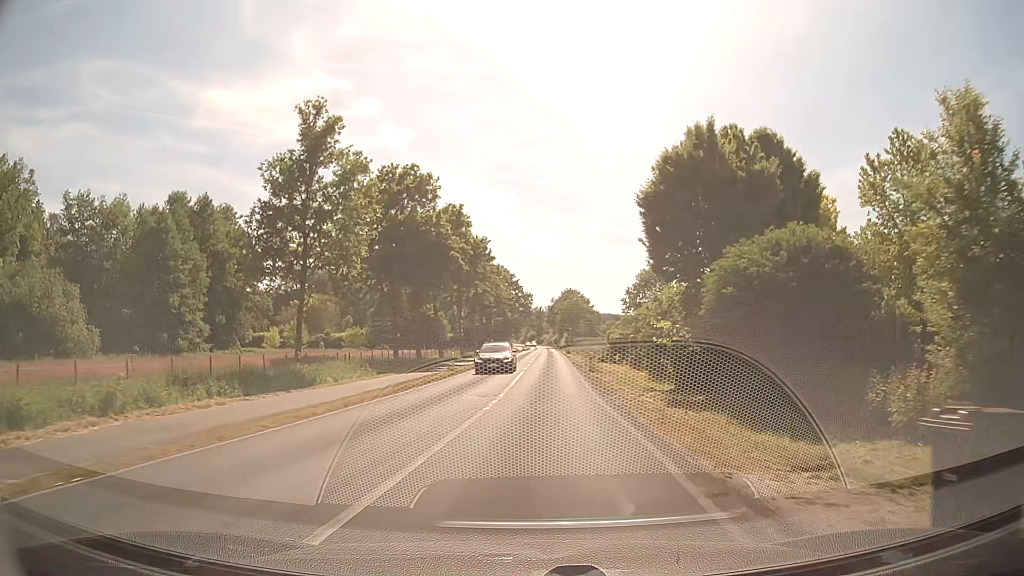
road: secondary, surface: asphalt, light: Day
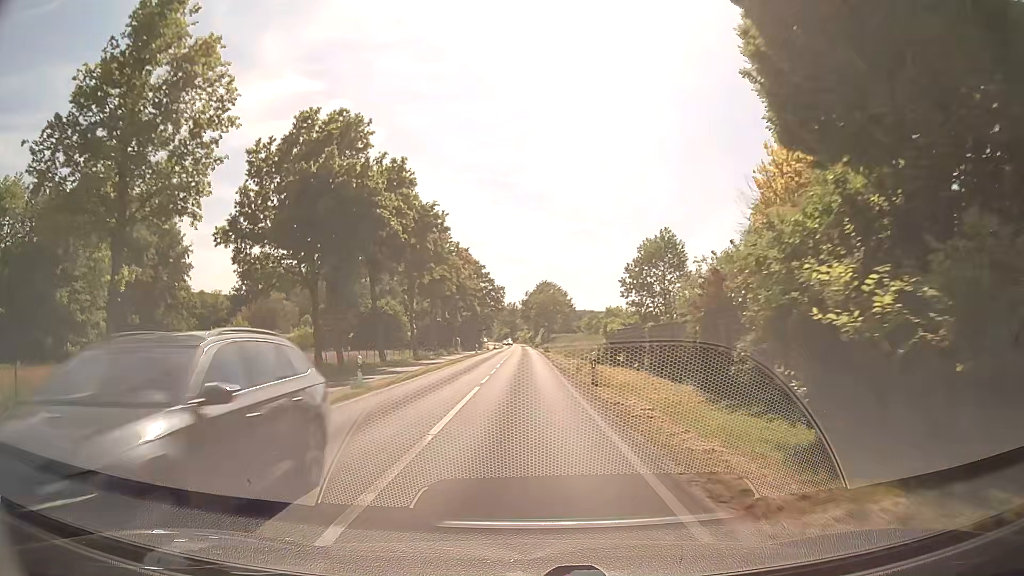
(+0.5, +14.6) m; +2°
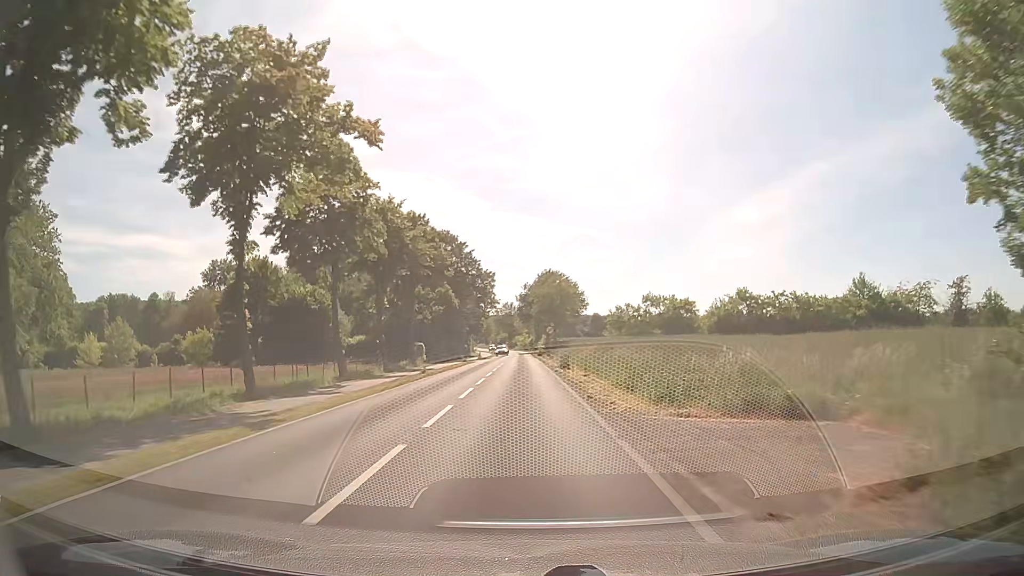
(+0.1, +35.4) m; 0°
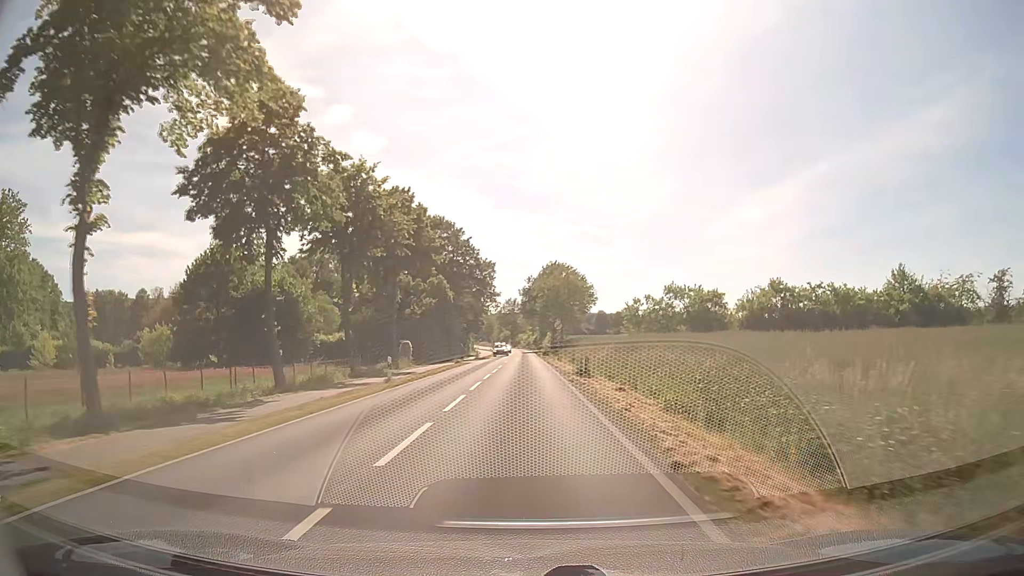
(0.0, +9.8) m; 0°
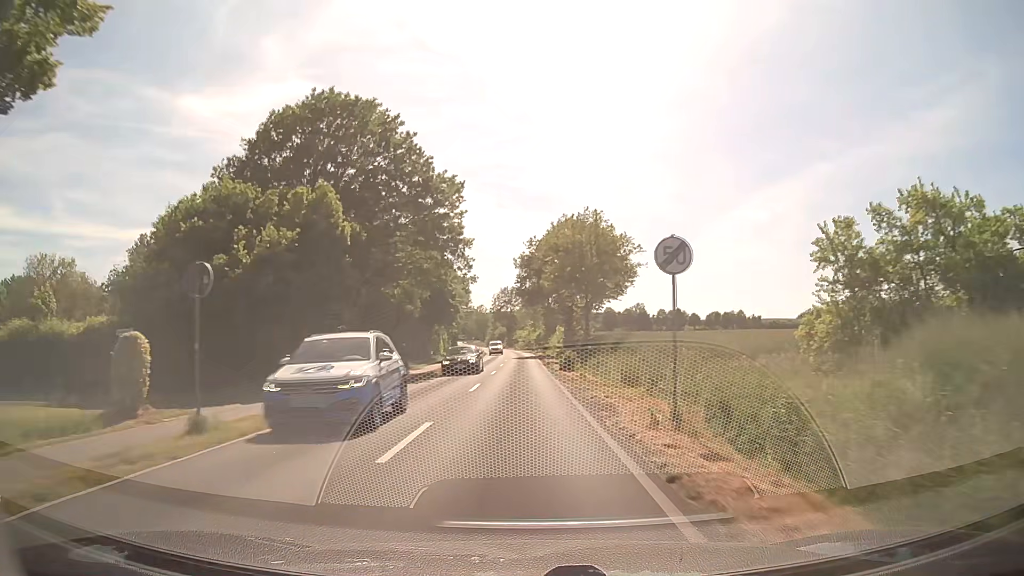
(0.0, +42.3) m; 0°
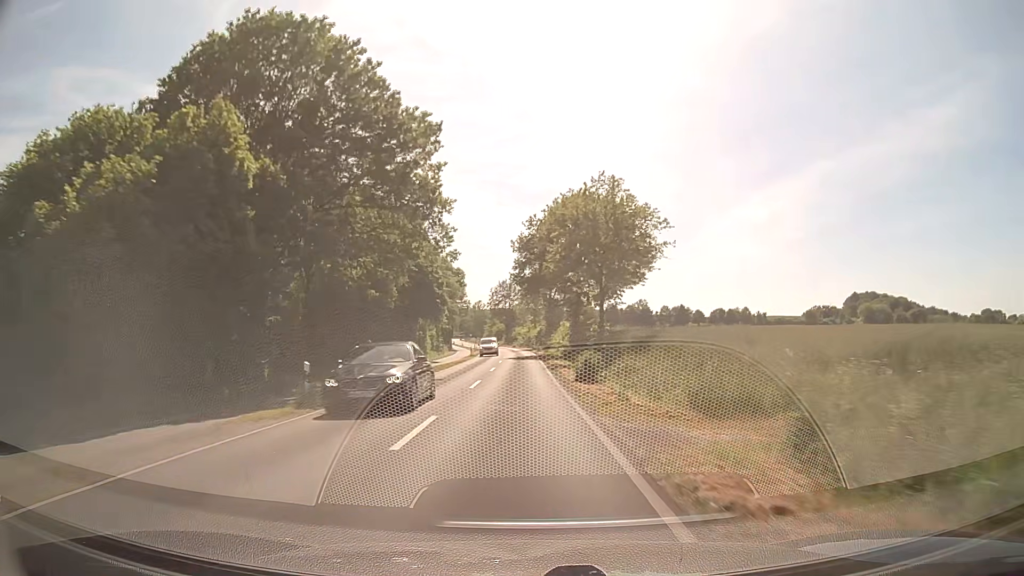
(0.0, +11.3) m; 0°
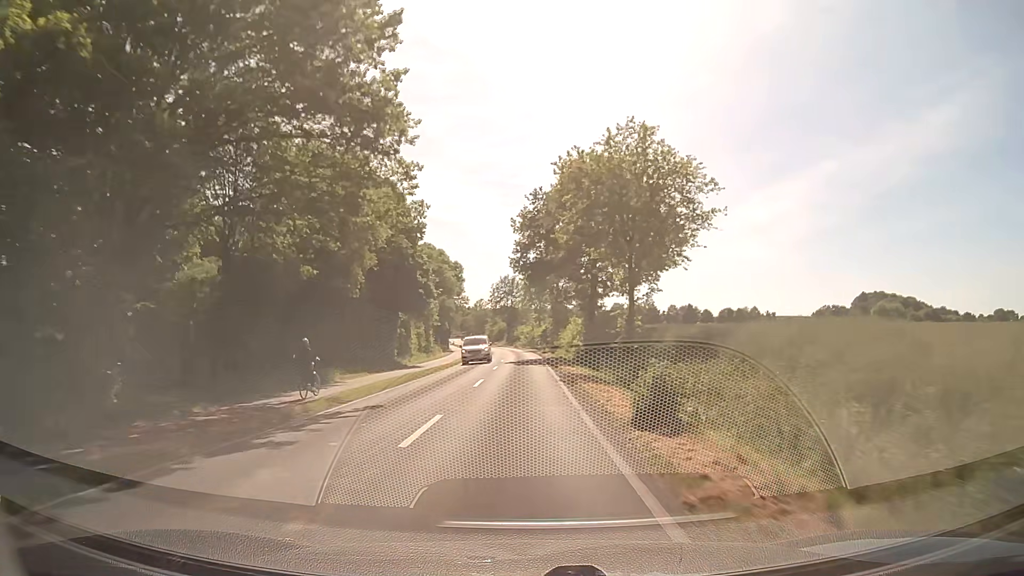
(0.0, +11.7) m; 0°
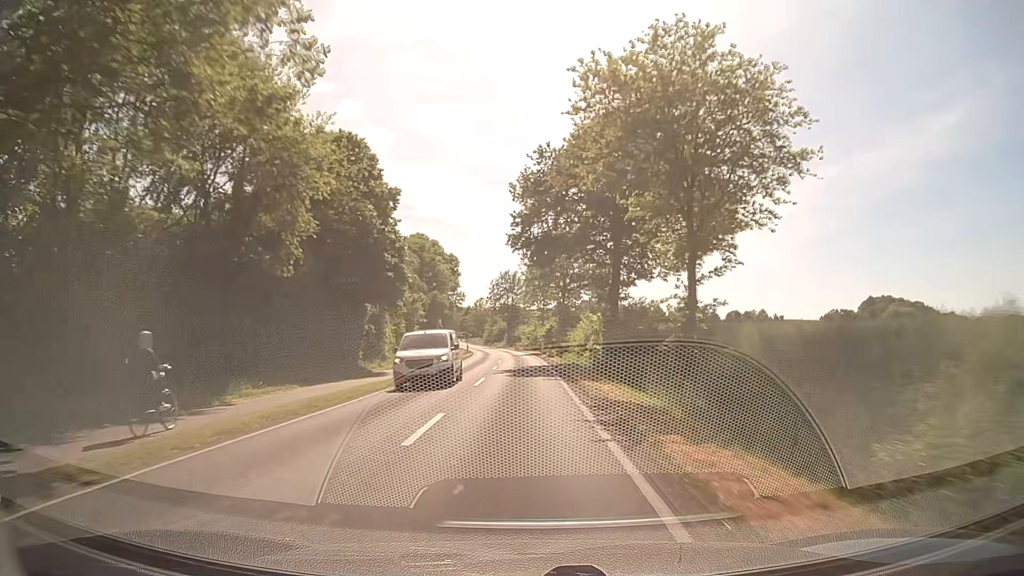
(0.0, +12.2) m; 0°
